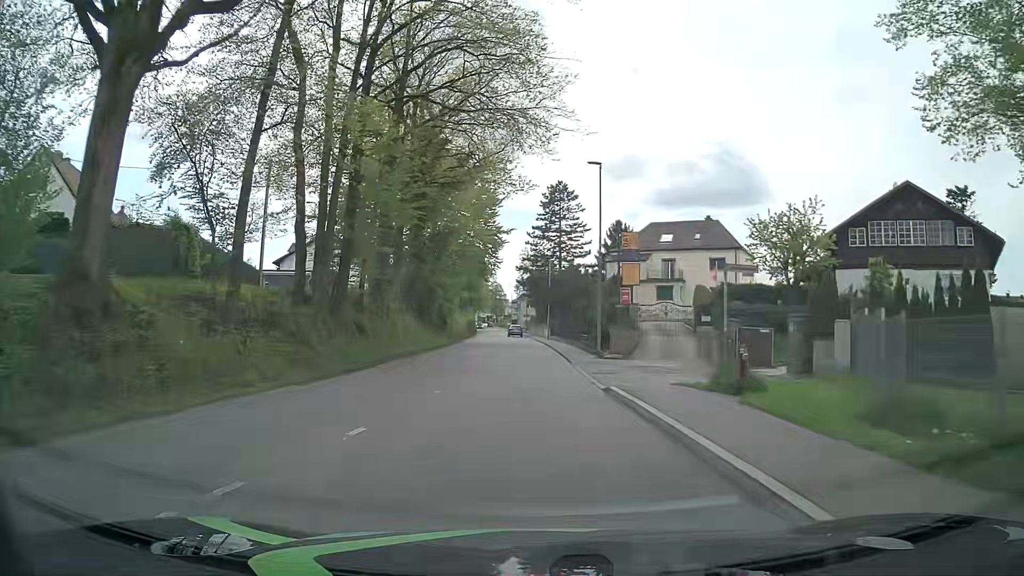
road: tertiary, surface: asphalt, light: Day
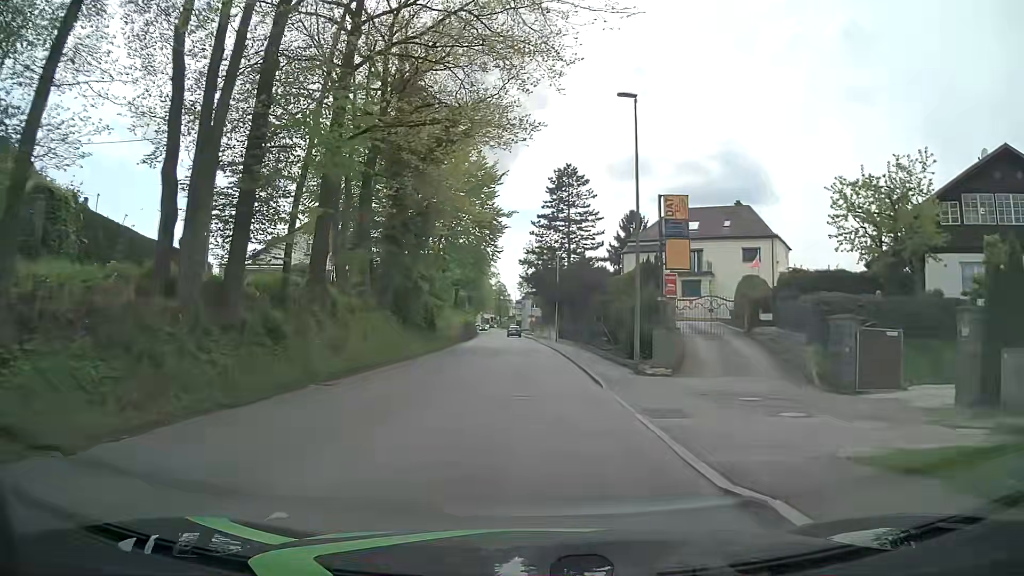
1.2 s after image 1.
(+0.1, +8.9) m; +1°
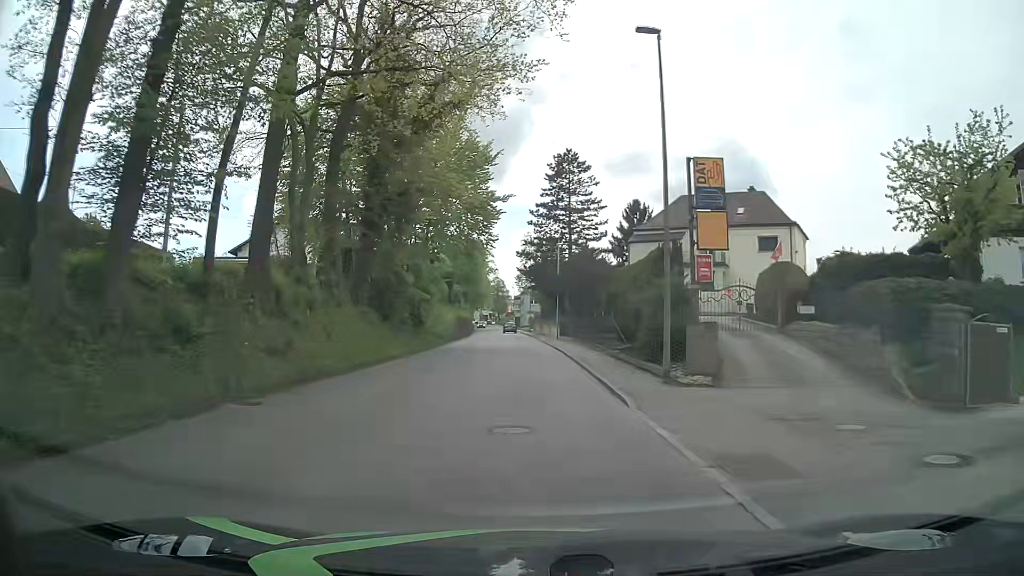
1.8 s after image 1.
(0.0, +4.5) m; -2°
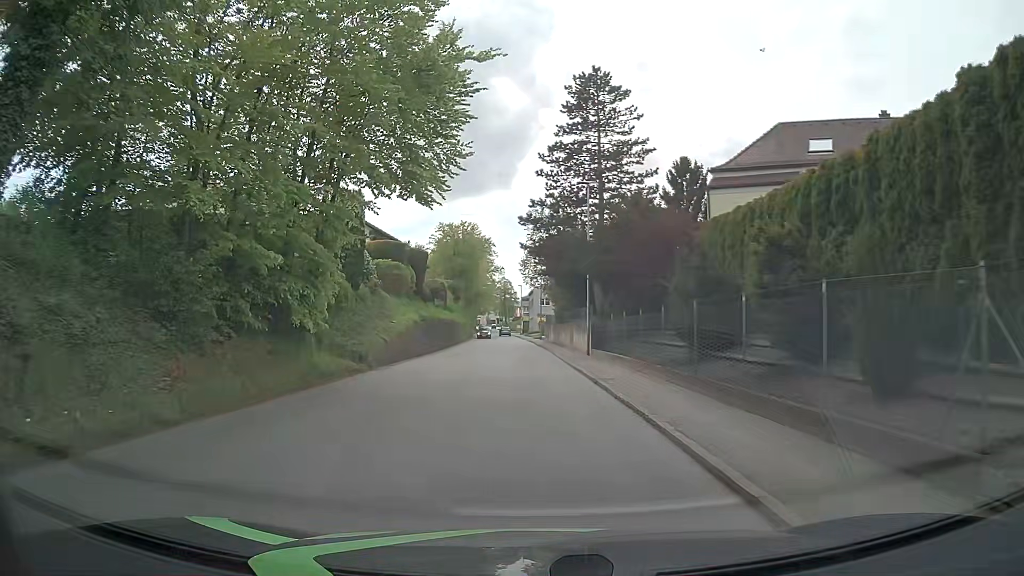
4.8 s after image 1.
(+0.4, +22.5) m; +1°
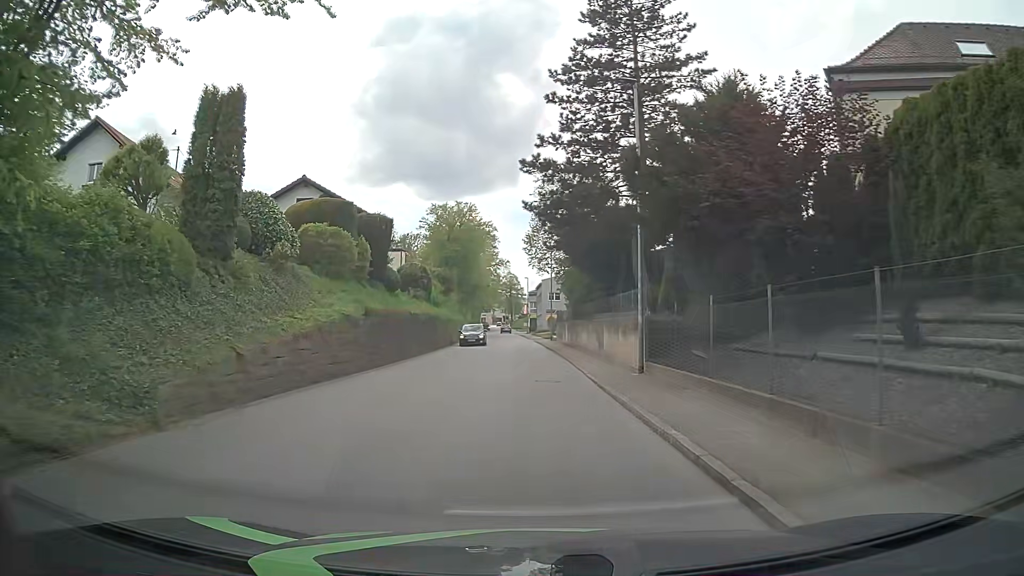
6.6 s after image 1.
(-0.2, +13.6) m; -1°
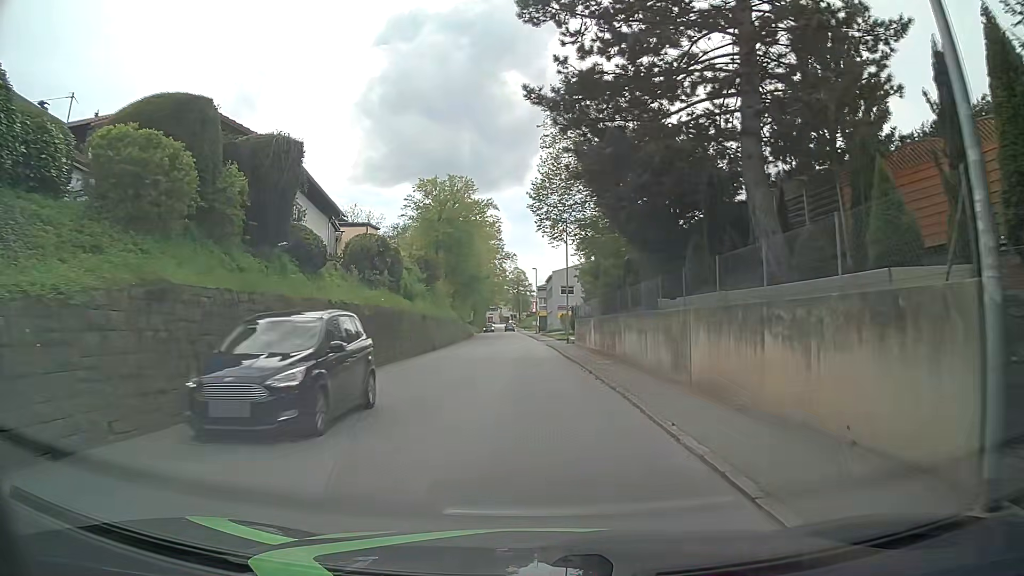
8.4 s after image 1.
(-0.1, +14.1) m; -1°
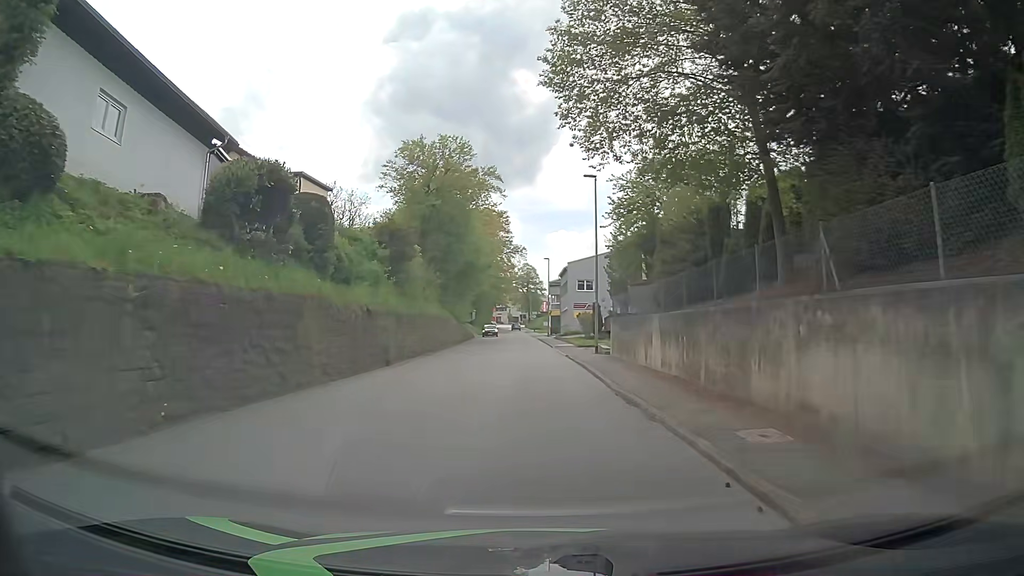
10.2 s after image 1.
(0.0, +14.2) m; 0°
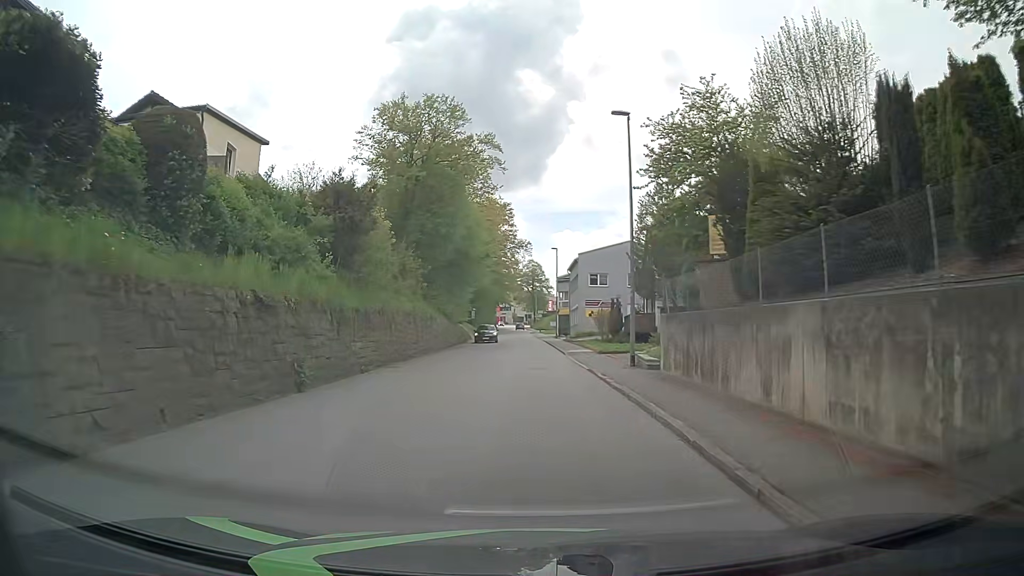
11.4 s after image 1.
(-0.1, +9.6) m; -2°
